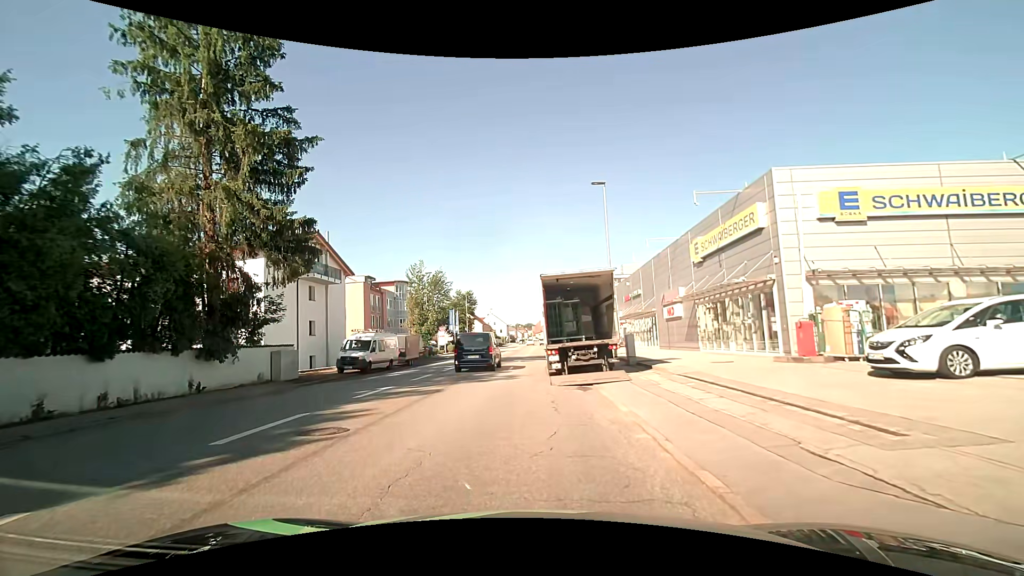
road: tertiary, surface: asphalt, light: Day
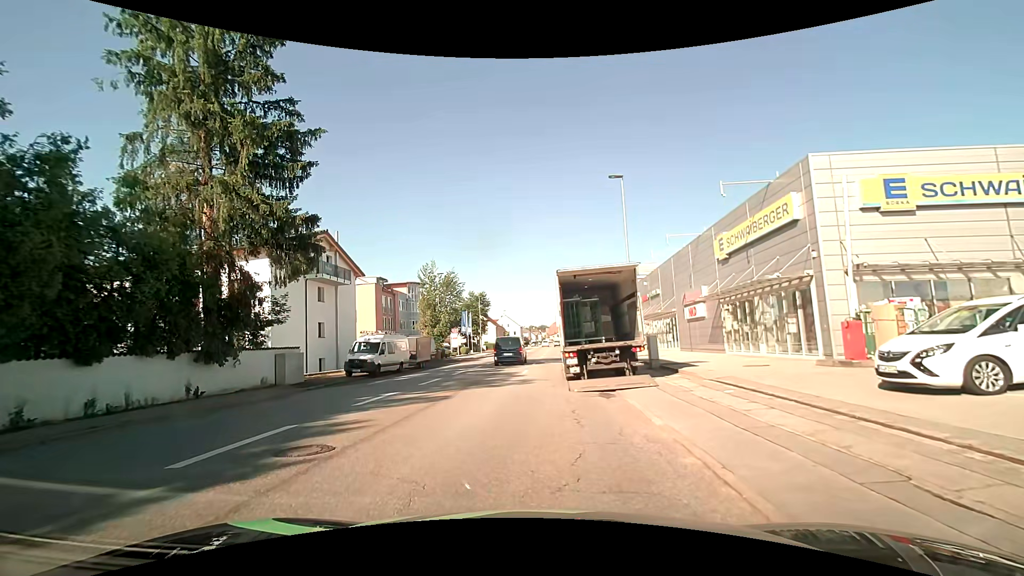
(0.0, +1.4) m; -1°
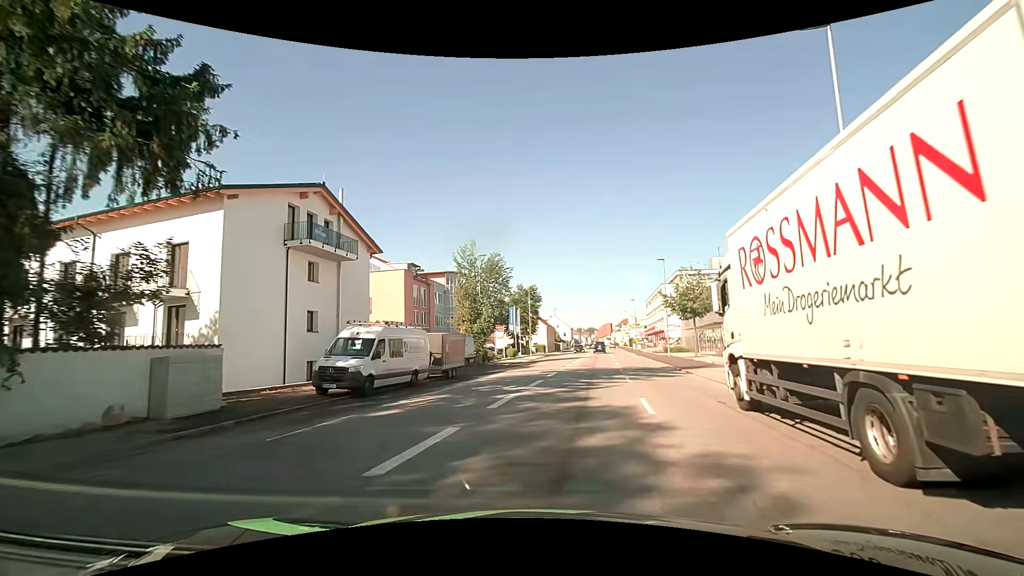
(-1.6, +13.4) m; -4°
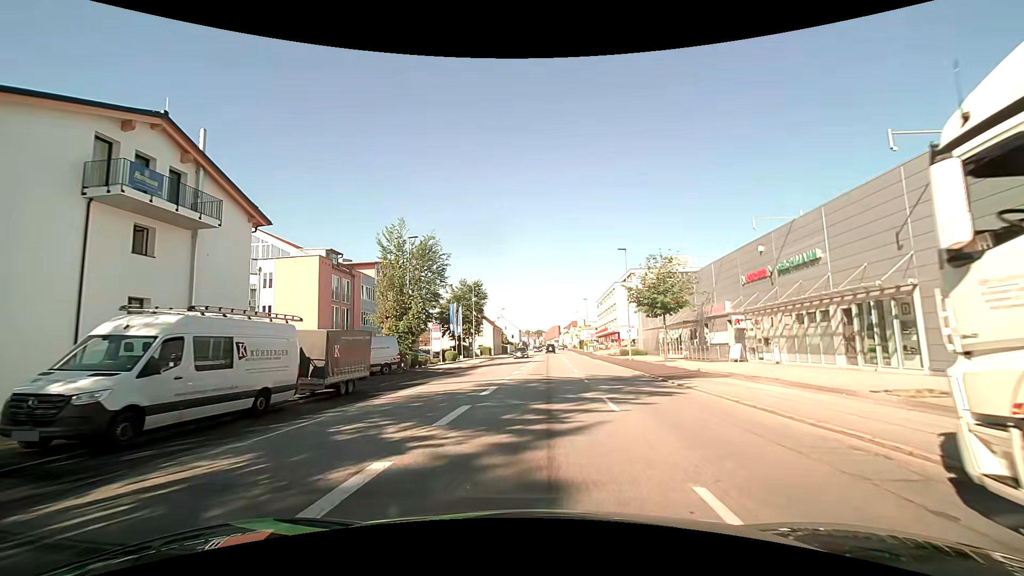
(+0.4, +8.4) m; +5°
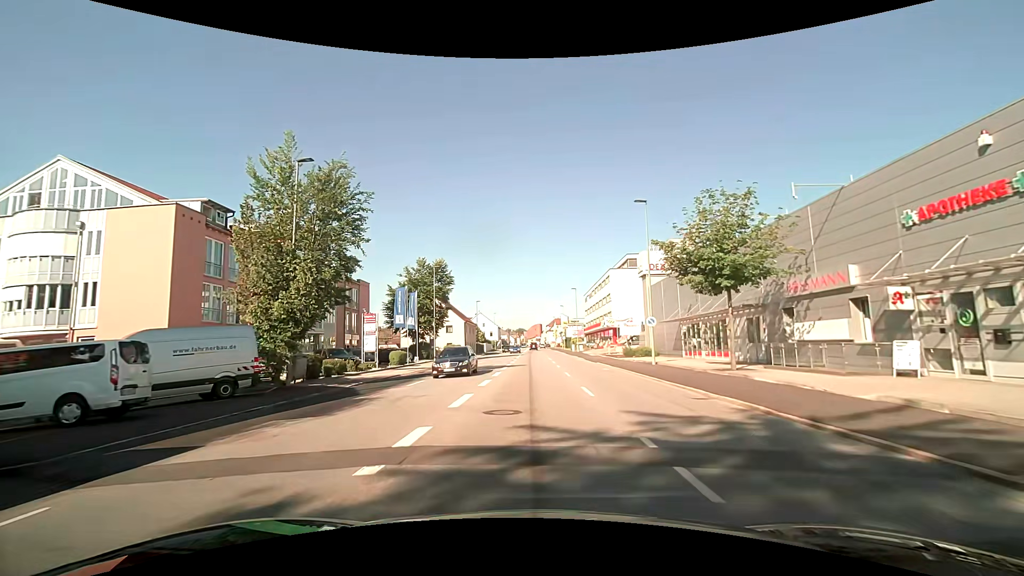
(+0.4, +15.8) m; +2°
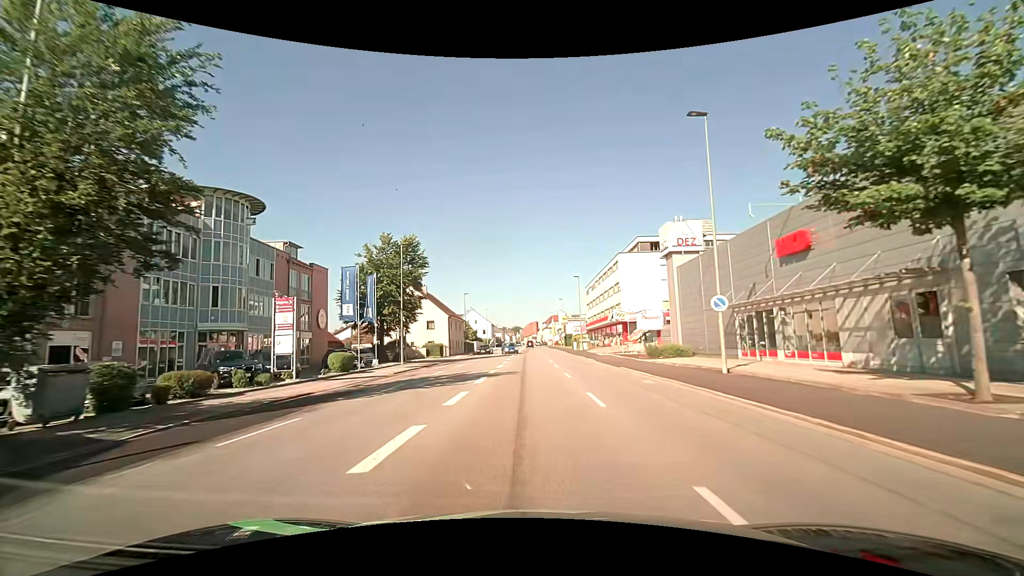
(+0.1, +12.1) m; 0°
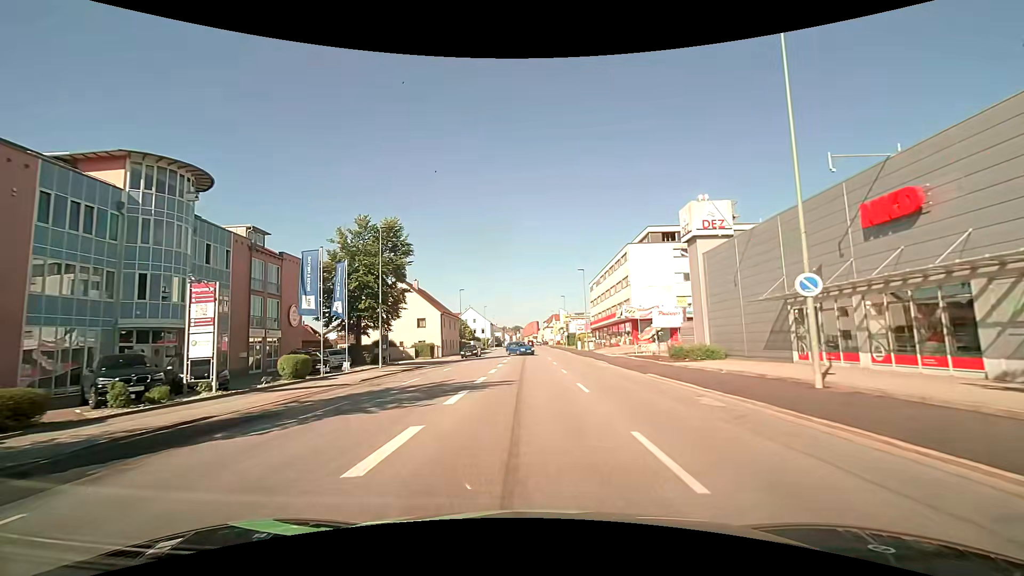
(0.0, +6.1) m; 0°
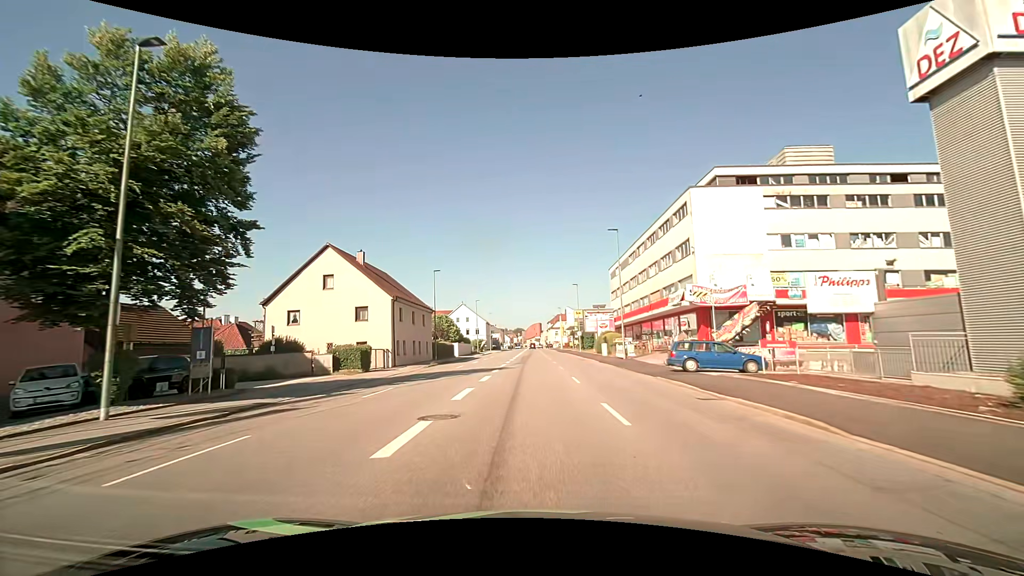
(-0.1, +23.2) m; 0°
(0, +10) (0, +20) (0, +30) (0, +40) (0, +50) (0, +60) (0, +70) (0, +80) (+1, +90) (+1, +100) m
